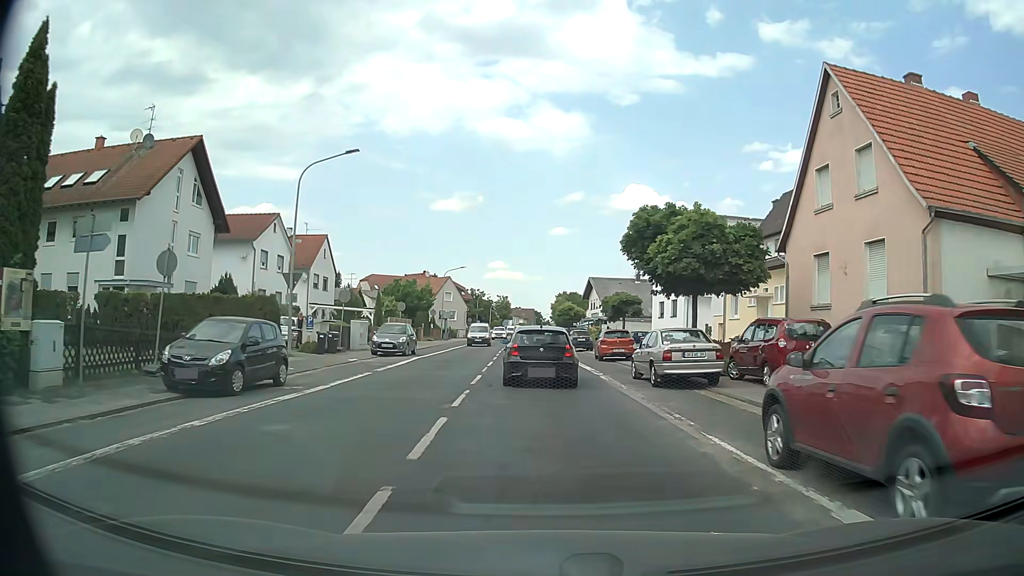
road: secondary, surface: asphalt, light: Day
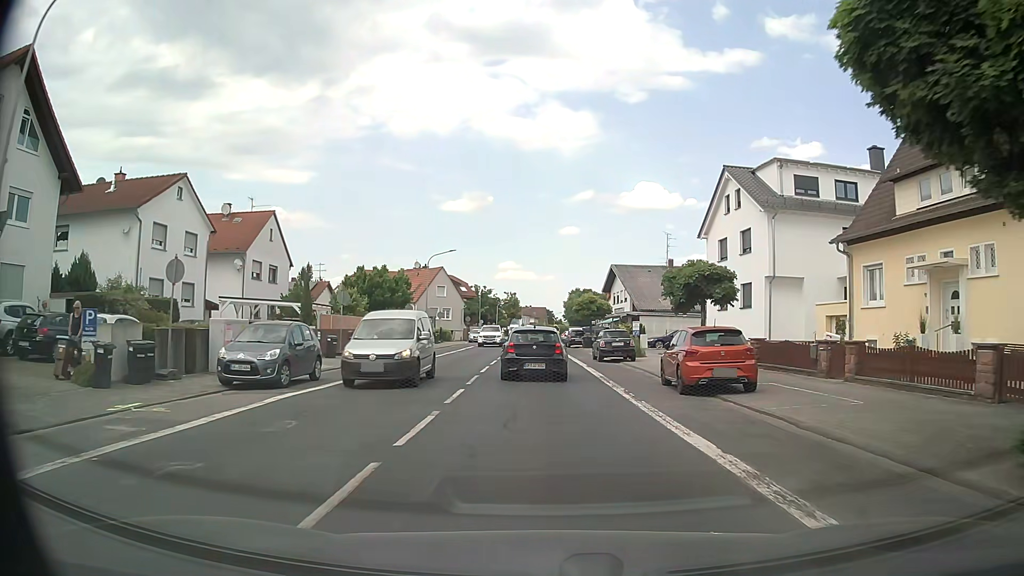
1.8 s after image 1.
(-0.2, +16.3) m; -1°
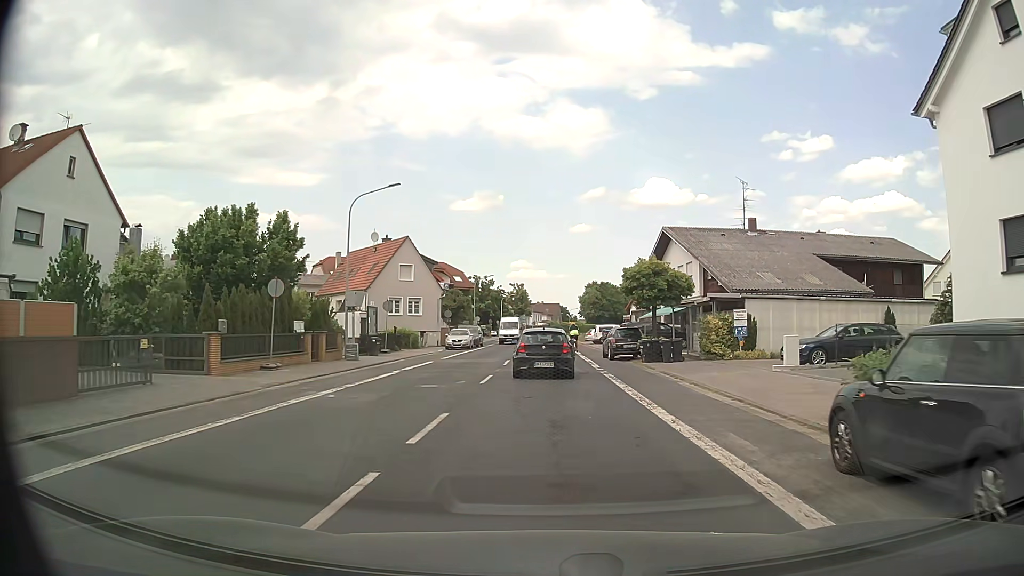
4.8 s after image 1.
(-0.3, +26.4) m; -1°
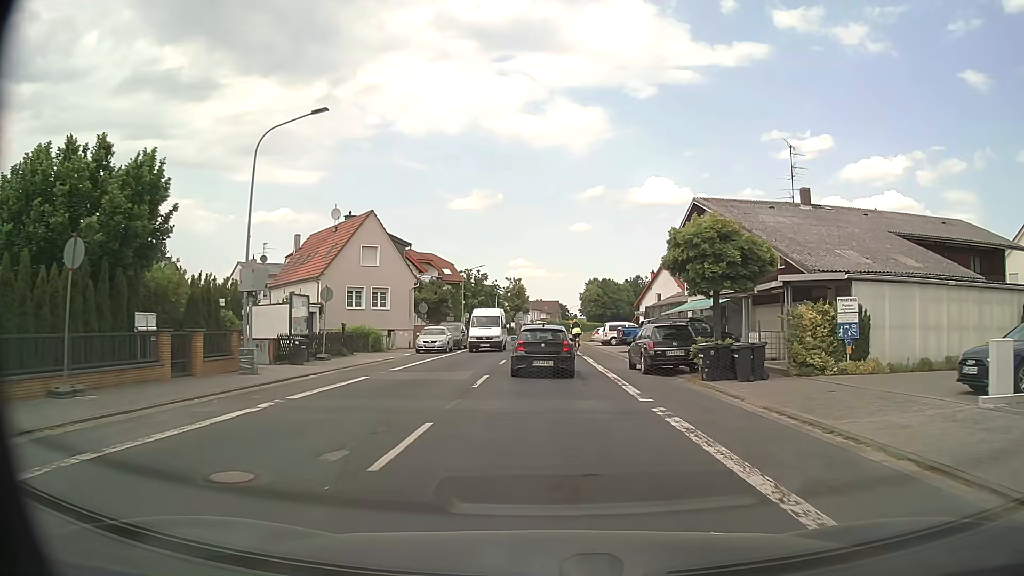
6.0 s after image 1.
(0.0, +10.9) m; 0°
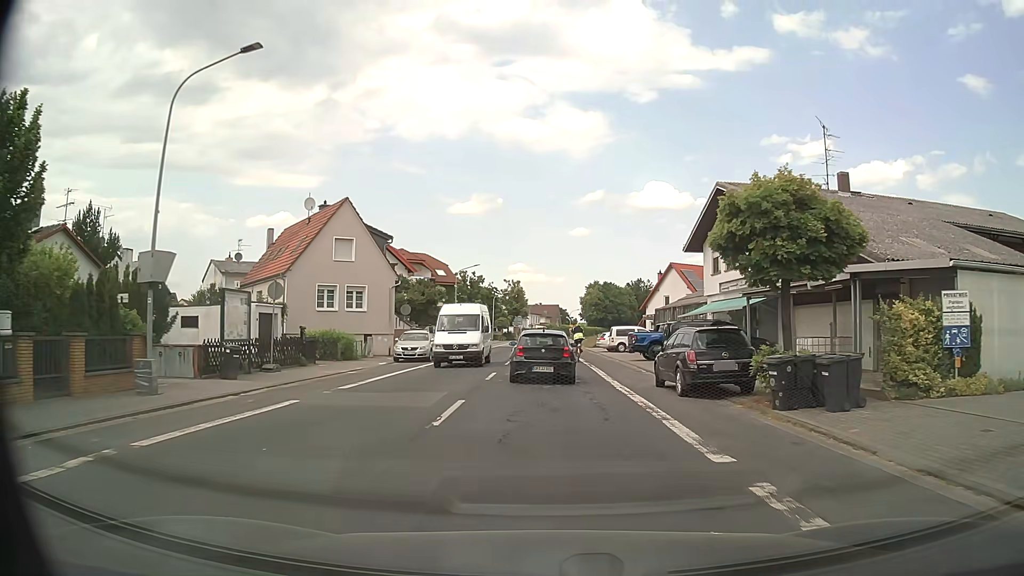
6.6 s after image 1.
(0.0, +5.5) m; 0°
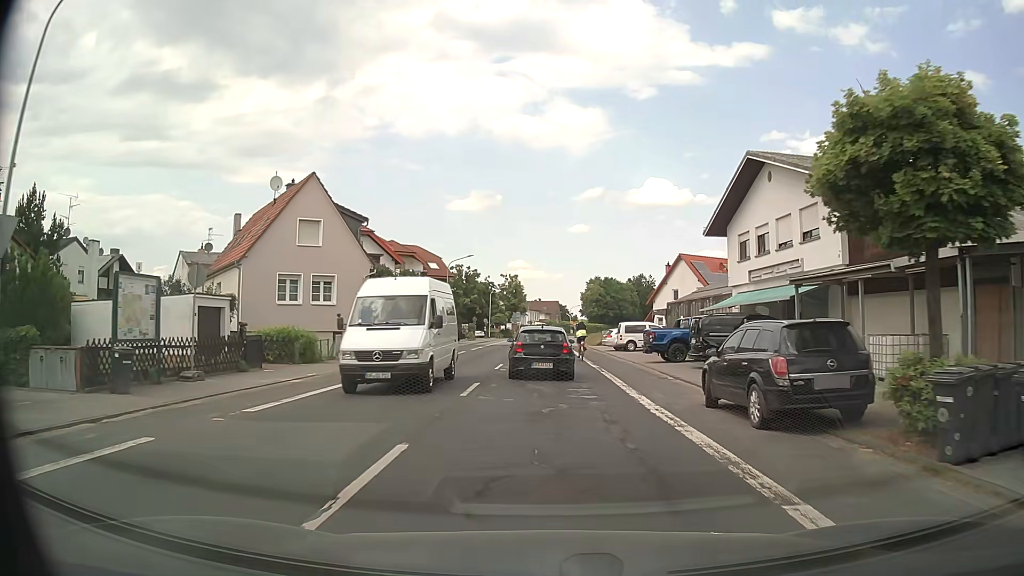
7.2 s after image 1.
(0.0, +5.5) m; 0°
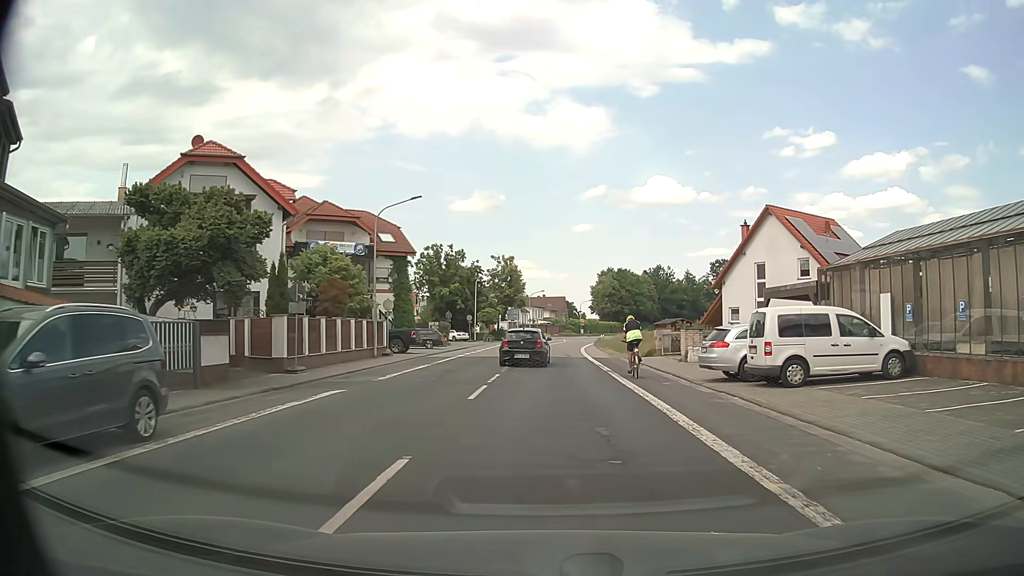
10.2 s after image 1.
(-0.1, +27.4) m; 0°
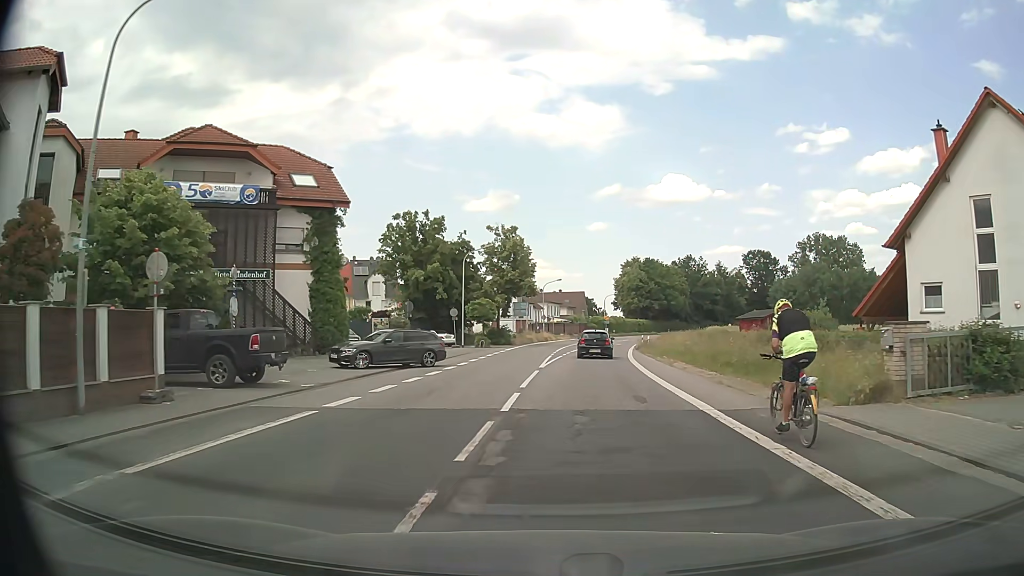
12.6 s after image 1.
(-0.2, +23.7) m; -1°
(0, +10) (0, +20) (+1, +30) (+2, +40) (+4, +50) (+5, +60) (+7, +70) (+9, +79) (+11, +89) (+13, +99) m
